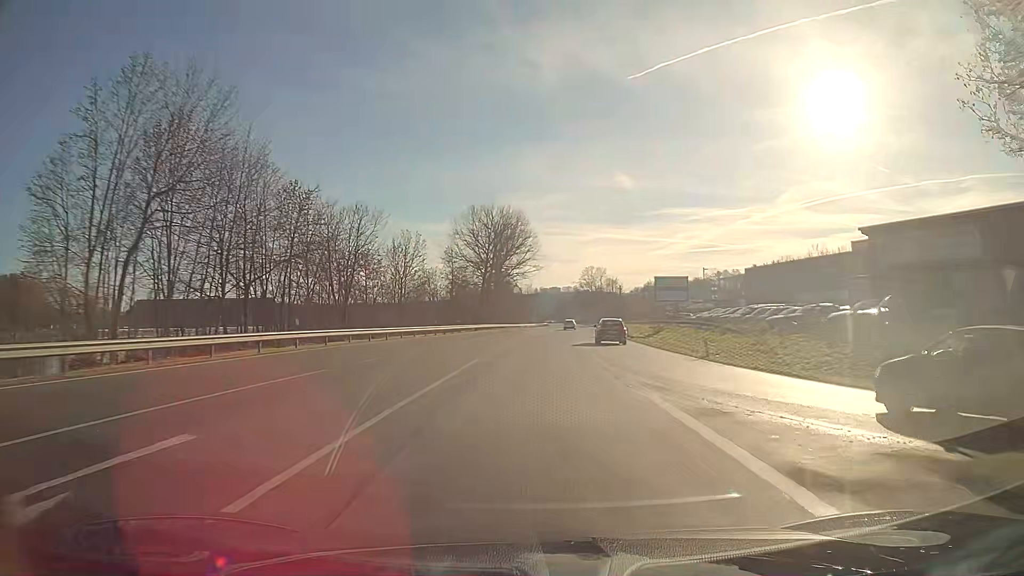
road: primary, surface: asphalt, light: Day
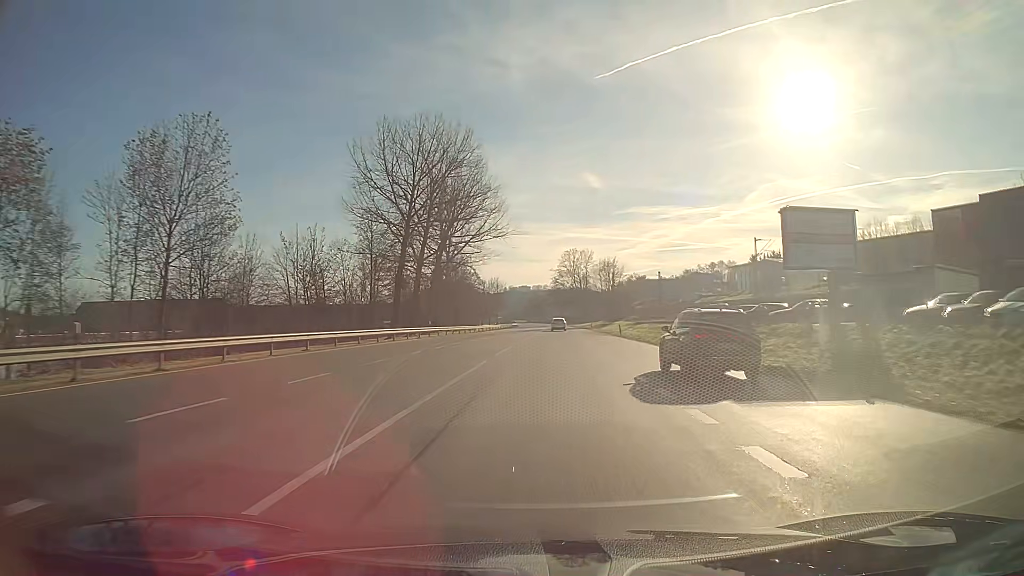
(+1.0, +47.9) m; +2°
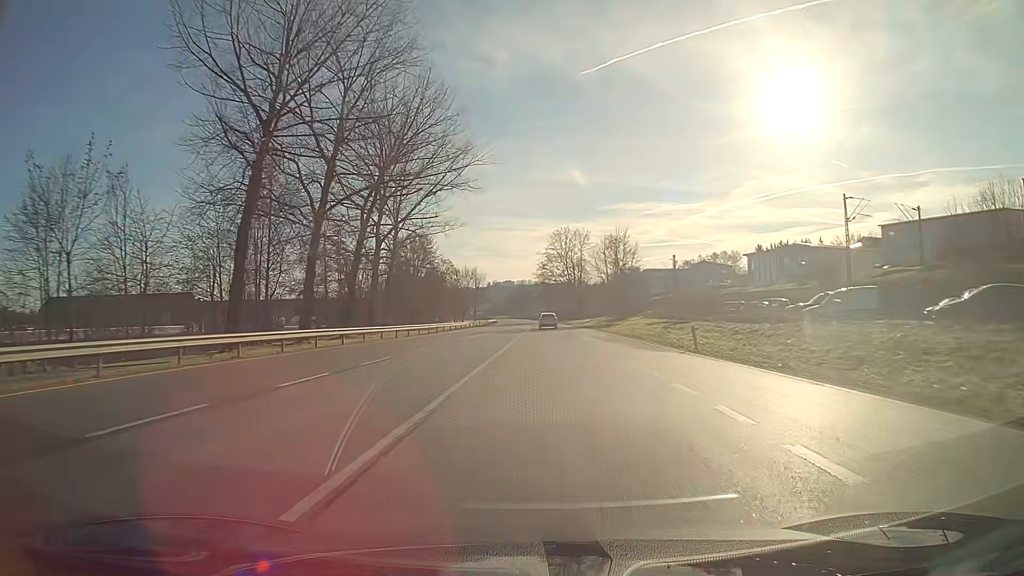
(+0.4, +31.1) m; +1°
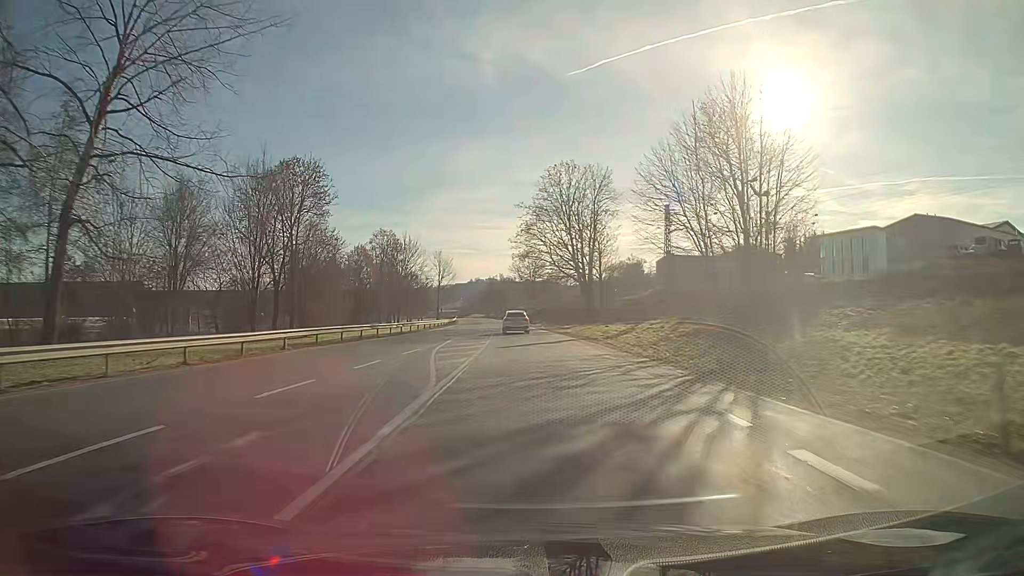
(+0.7, +55.5) m; +1°
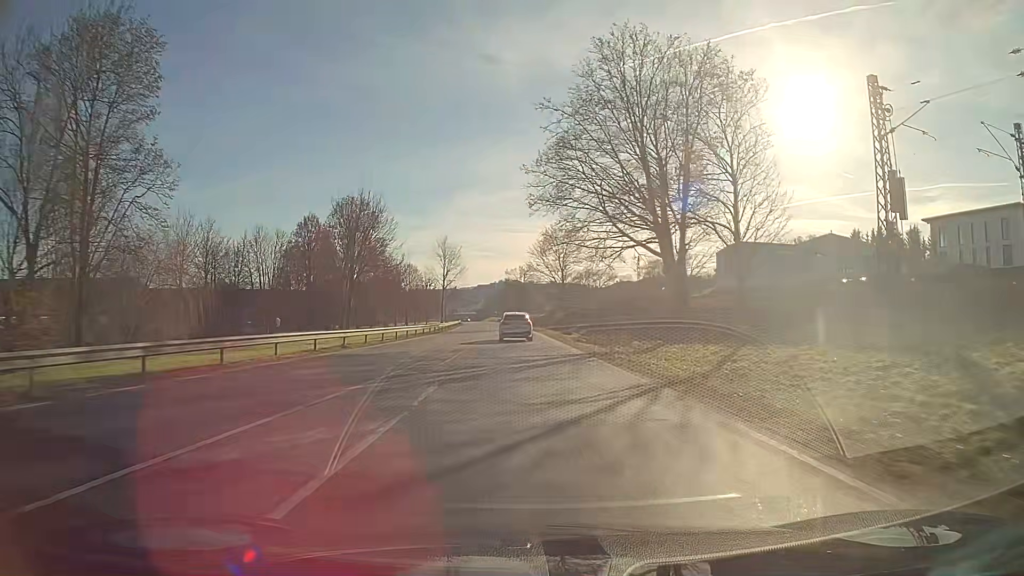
(-0.7, +36.3) m; -2°
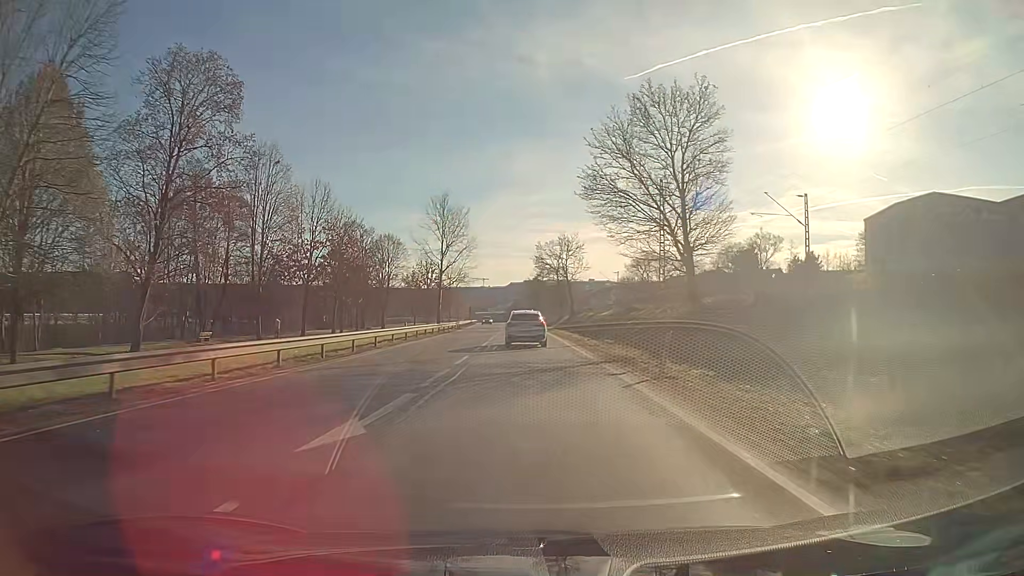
(-1.3, +51.8) m; -3°
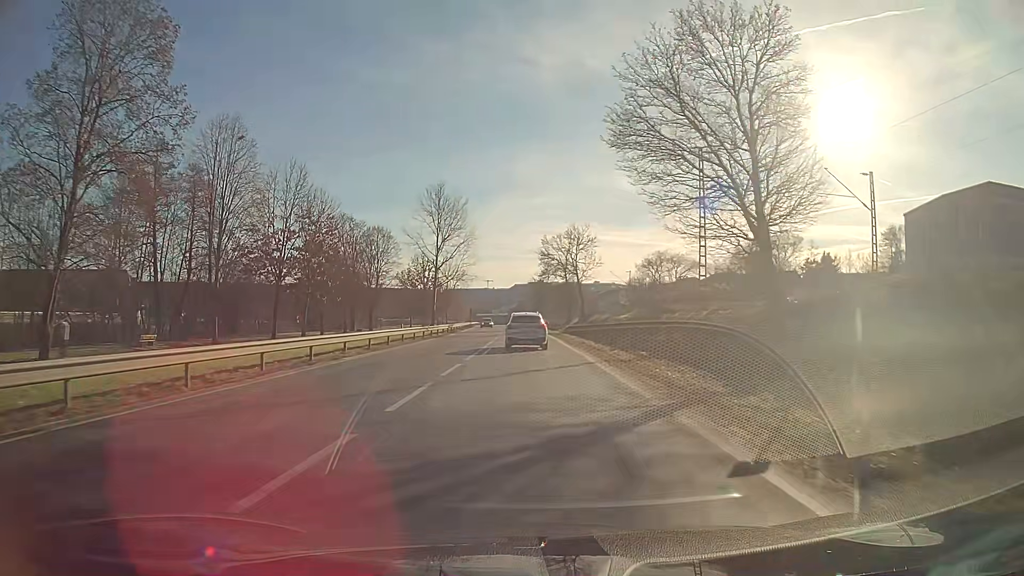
(0.0, +9.5) m; 0°
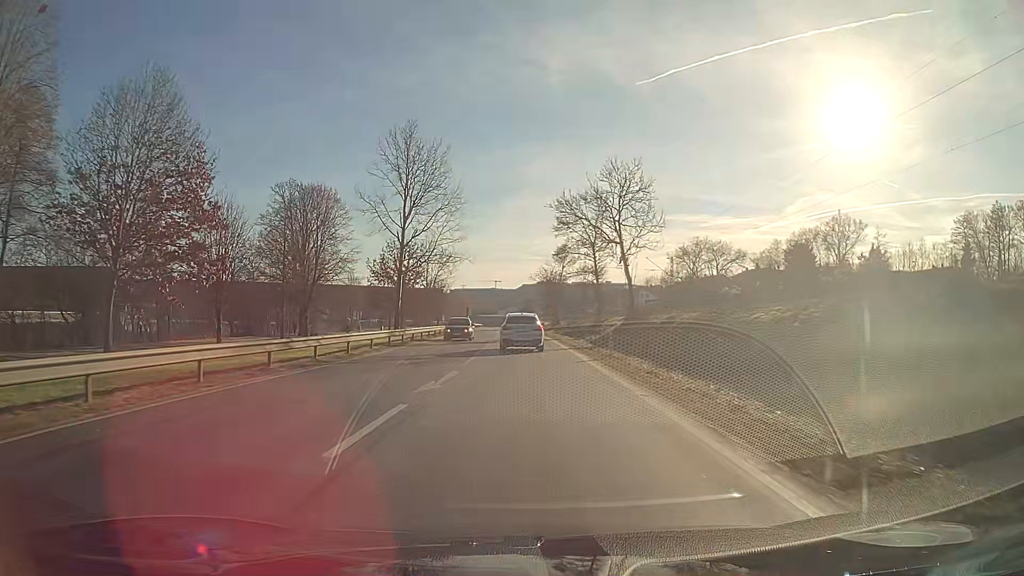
(-0.2, +27.8) m; -1°
